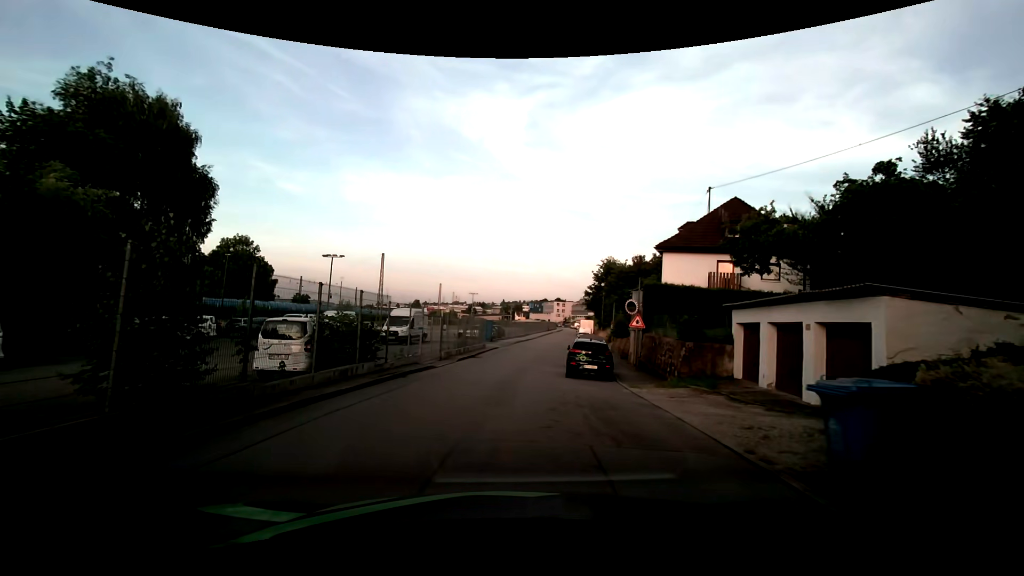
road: residential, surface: asphalt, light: Day
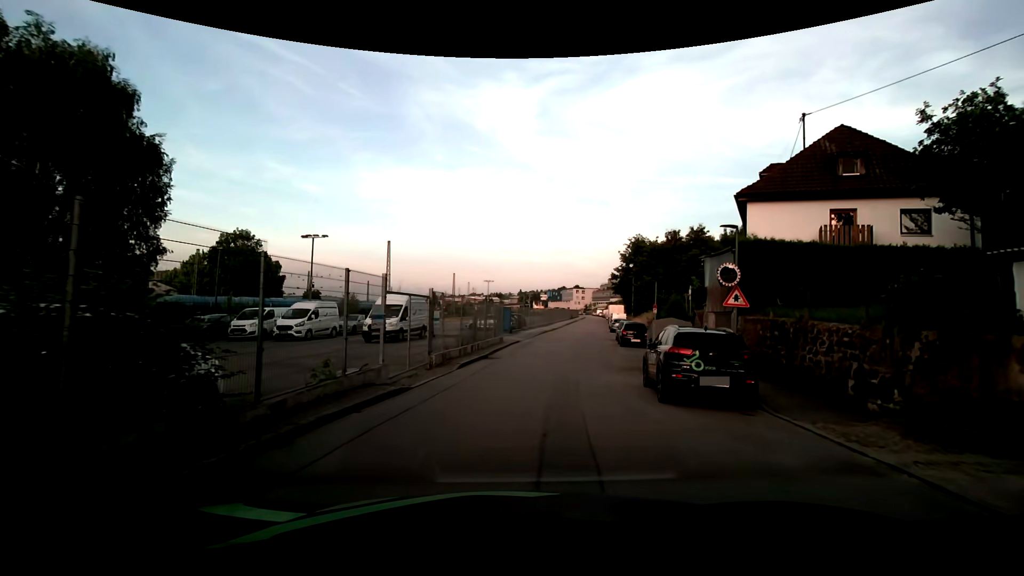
(-0.4, +9.5) m; -3°
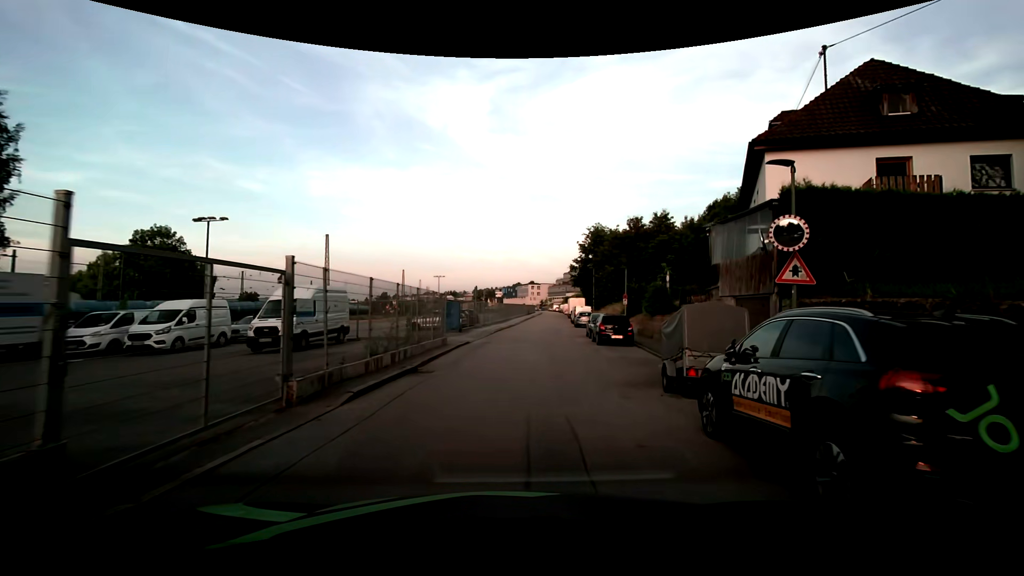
(+0.3, +6.8) m; +5°
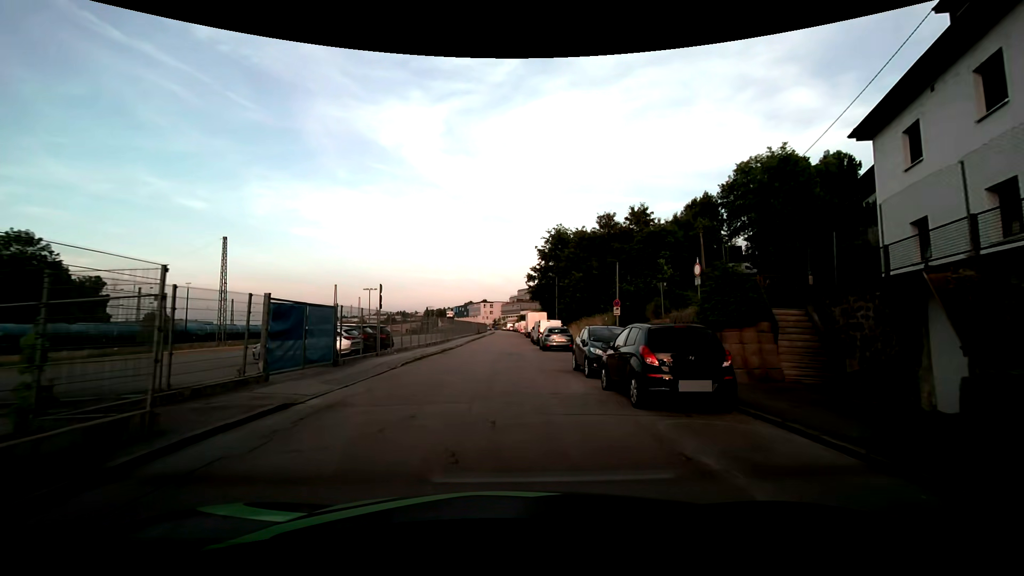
(+1.1, +15.3) m; +5°
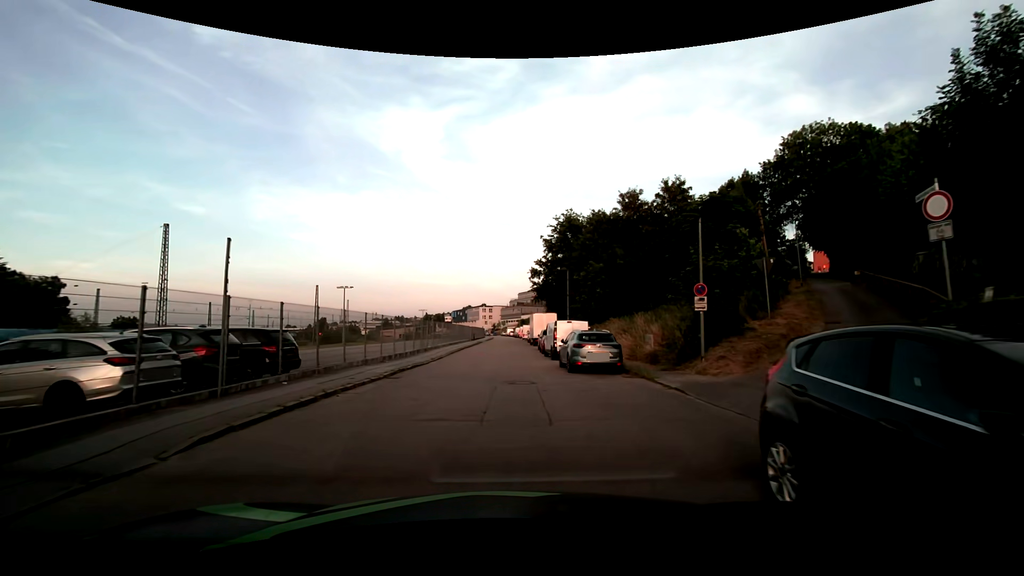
(+0.1, +12.6) m; +1°
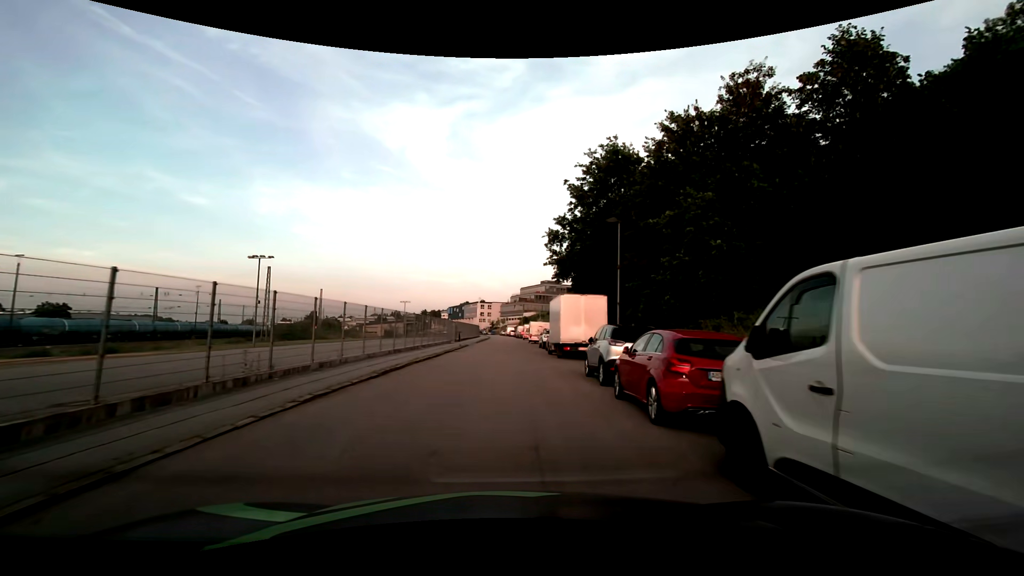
(-0.4, +24.2) m; -1°
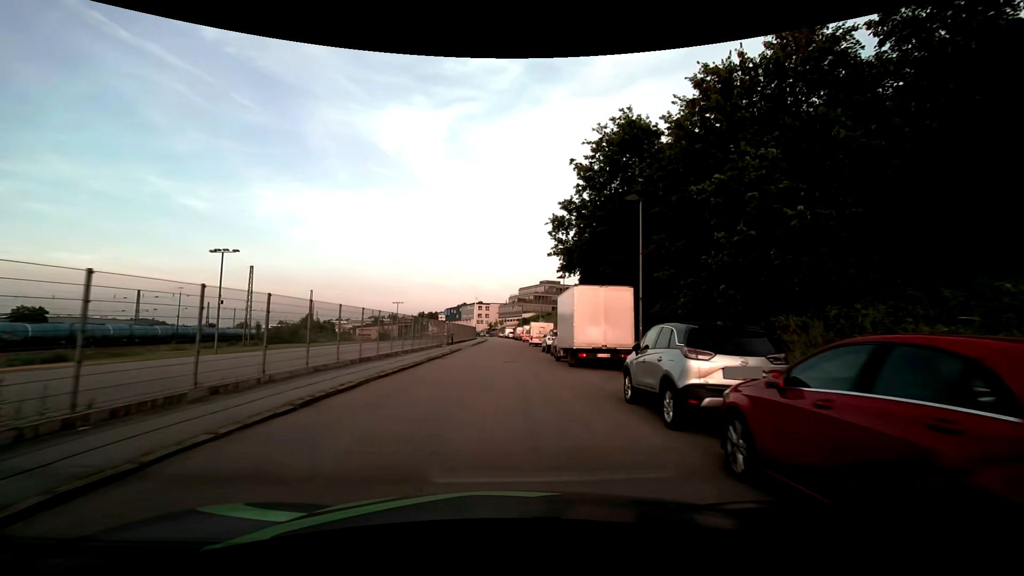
(0.0, +5.5) m; +1°
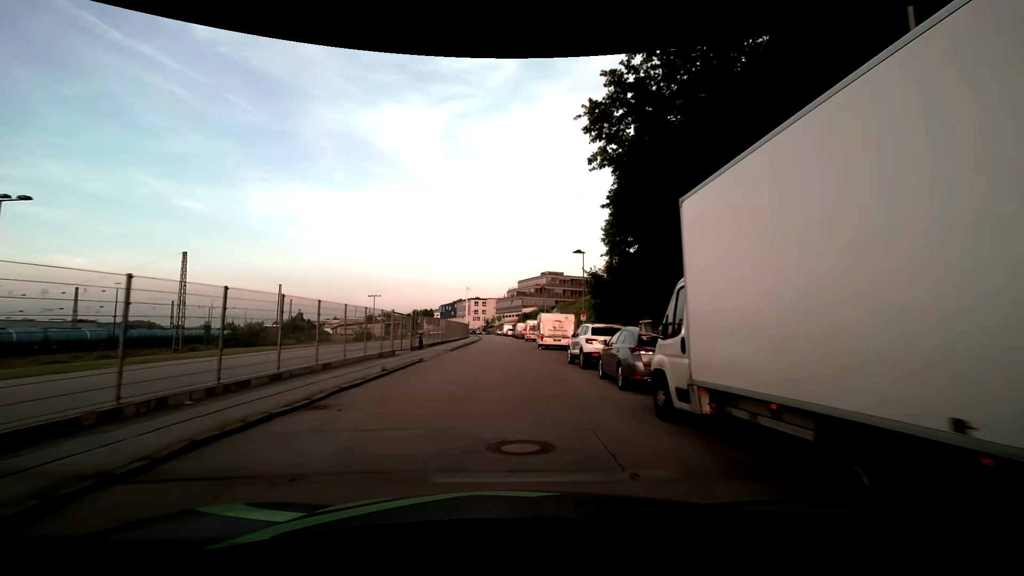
(+0.1, +17.1) m; 0°
(0, +10) (0, +20) (0, +30) (0, +40) (0, +50) (0, +60) (0, +70) (0, +80) (0, +90) (-1, +100) m
